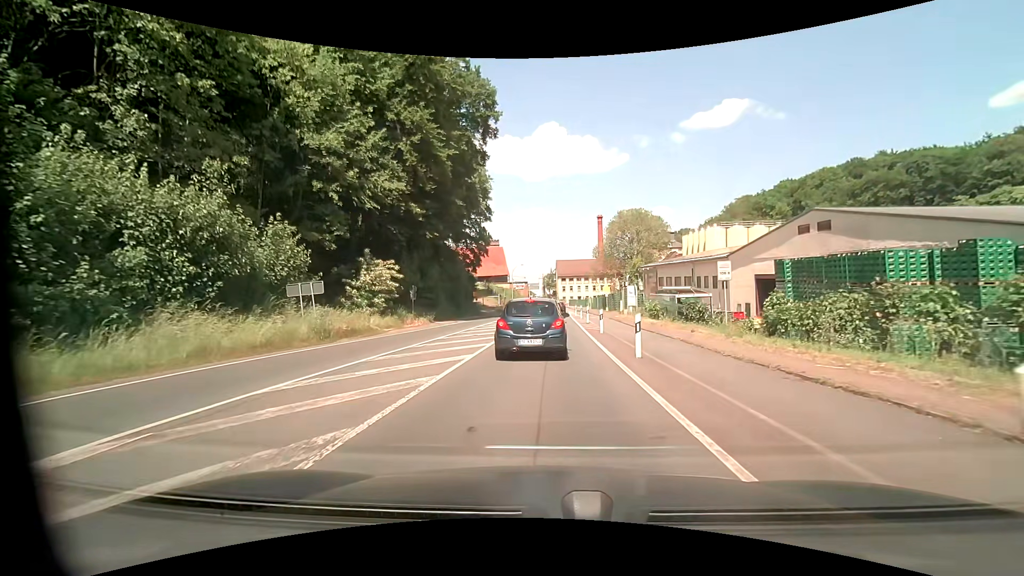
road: primary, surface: asphalt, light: Day
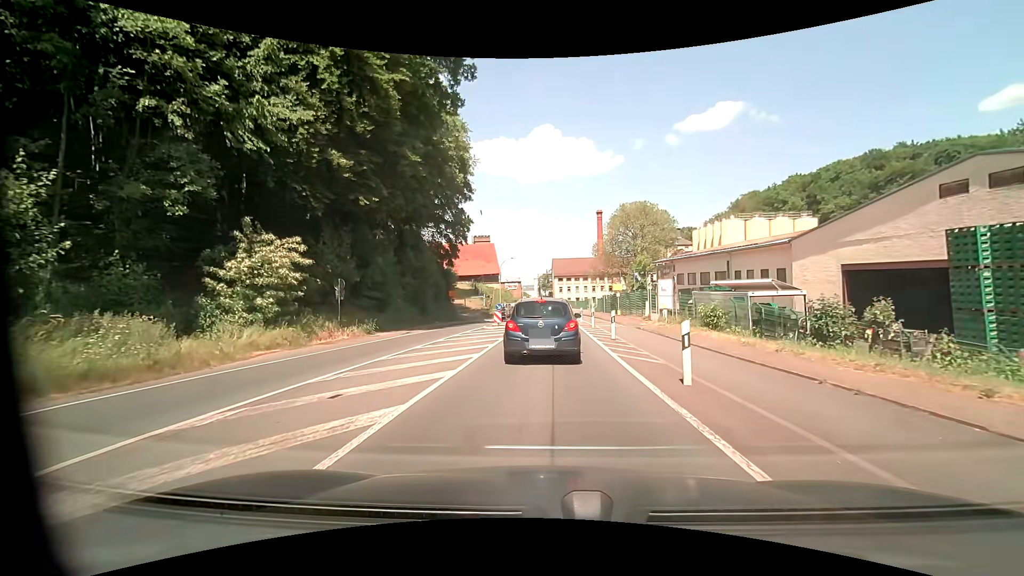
(+0.1, +13.8) m; +1°
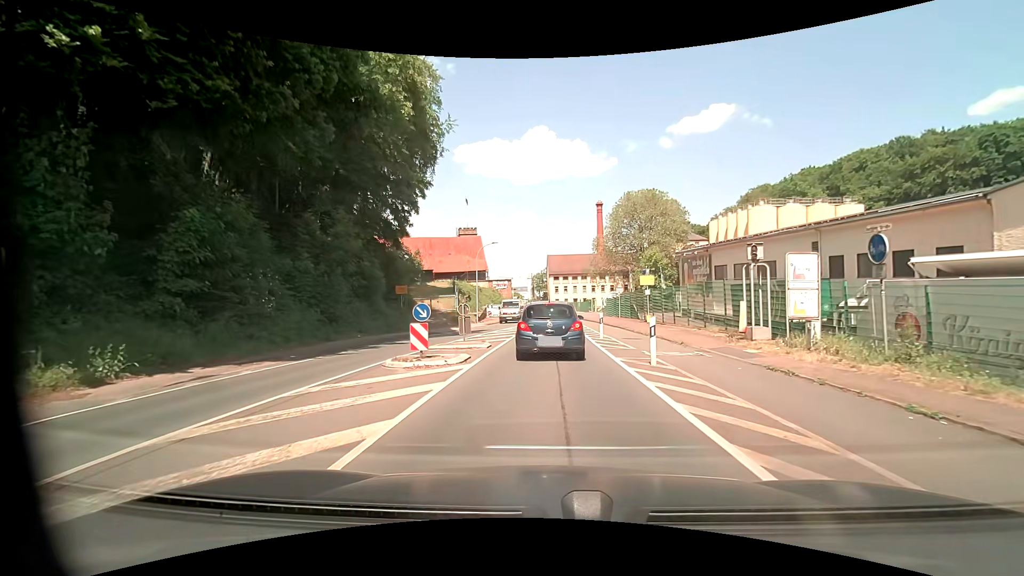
(+0.1, +17.0) m; +1°
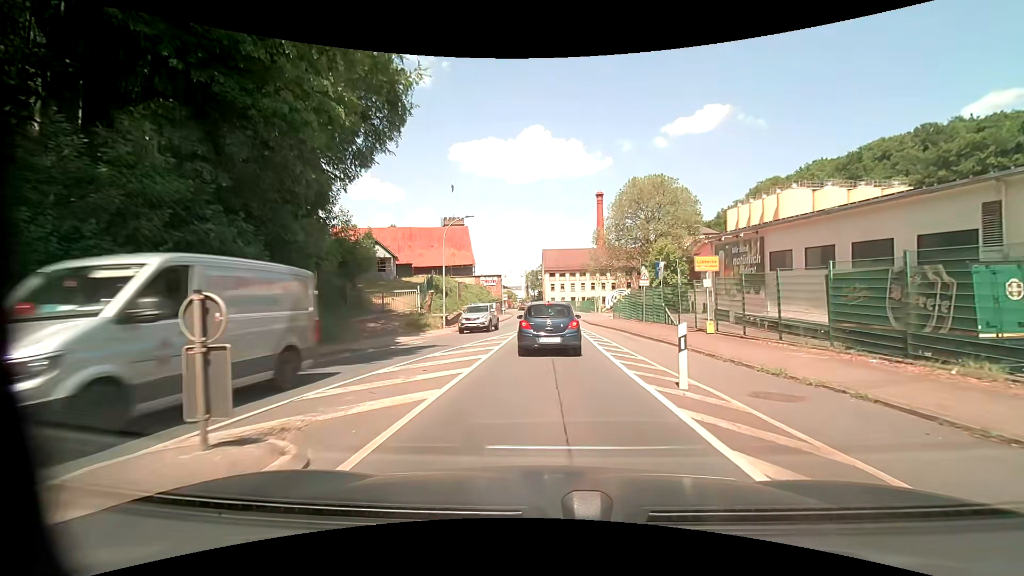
(+0.1, +13.4) m; +1°
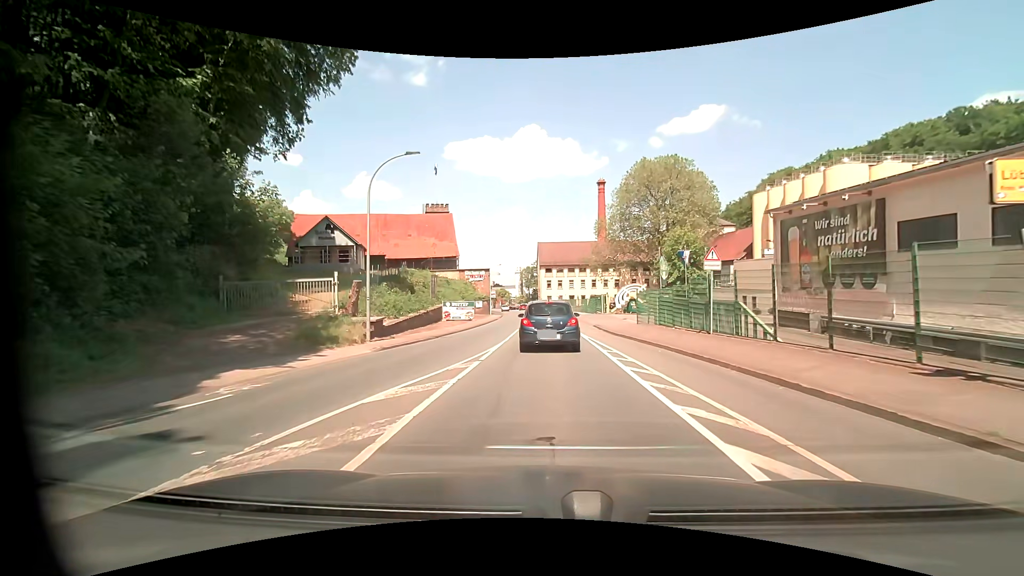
(0.0, +13.7) m; 0°
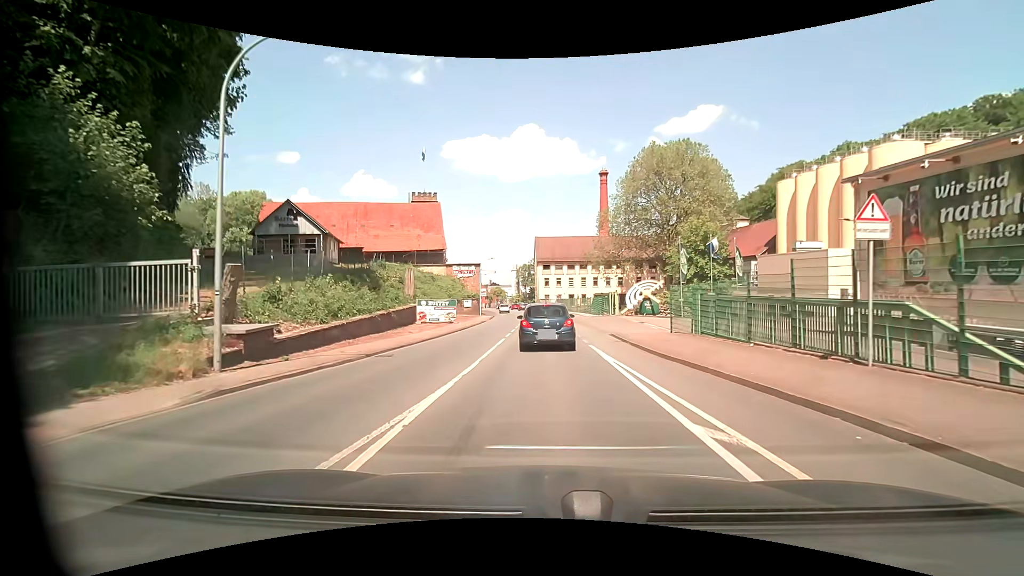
(0.0, +9.0) m; 0°
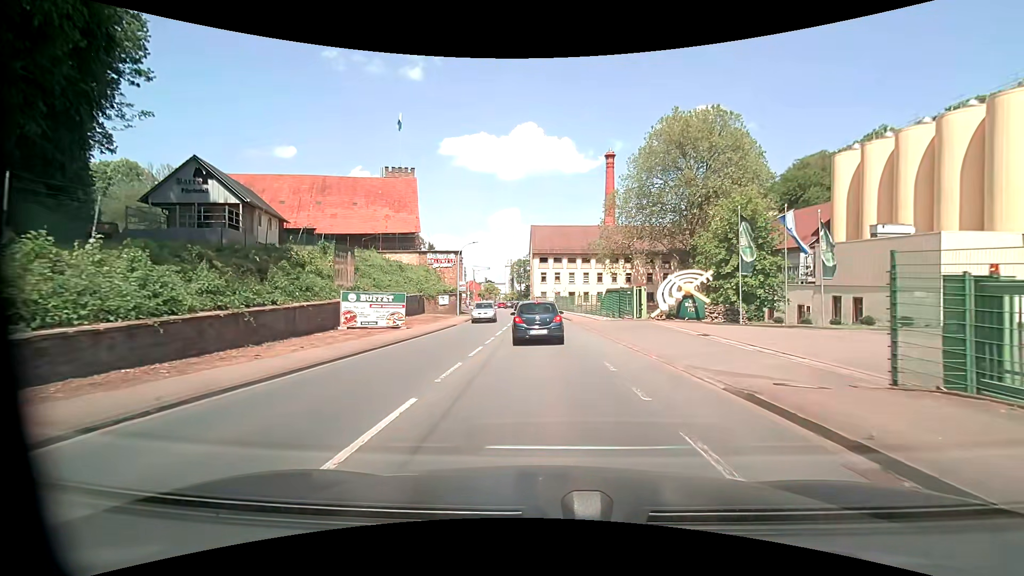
(+0.1, +14.5) m; +1°
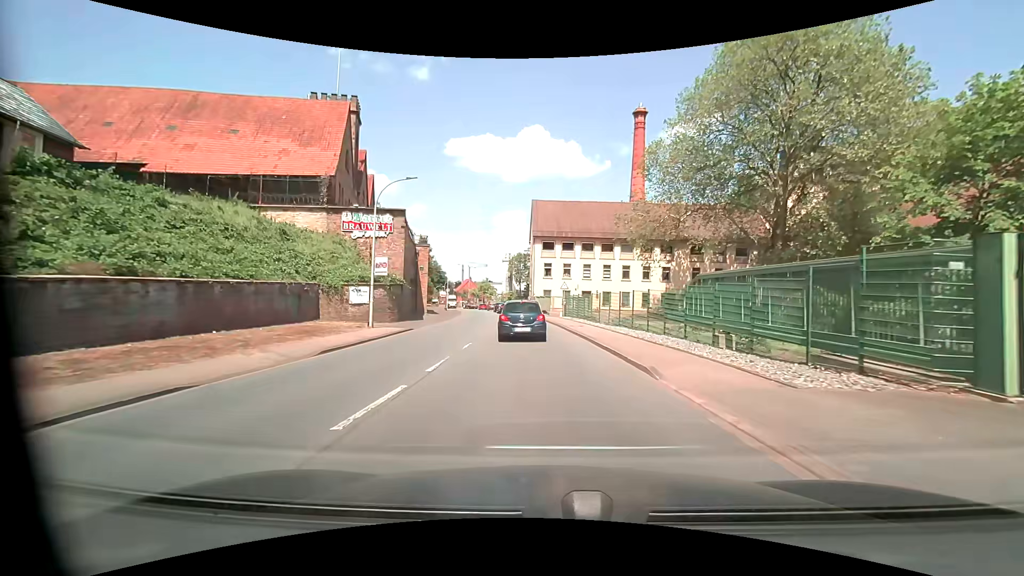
(-0.1, +26.2) m; -1°
(0, +10) (0, +20) (-1, +30) (-2, +40) (-3, +50) (-4, +60) (-5, +70) (-7, +80) (-9, +89) (-11, +99) m
